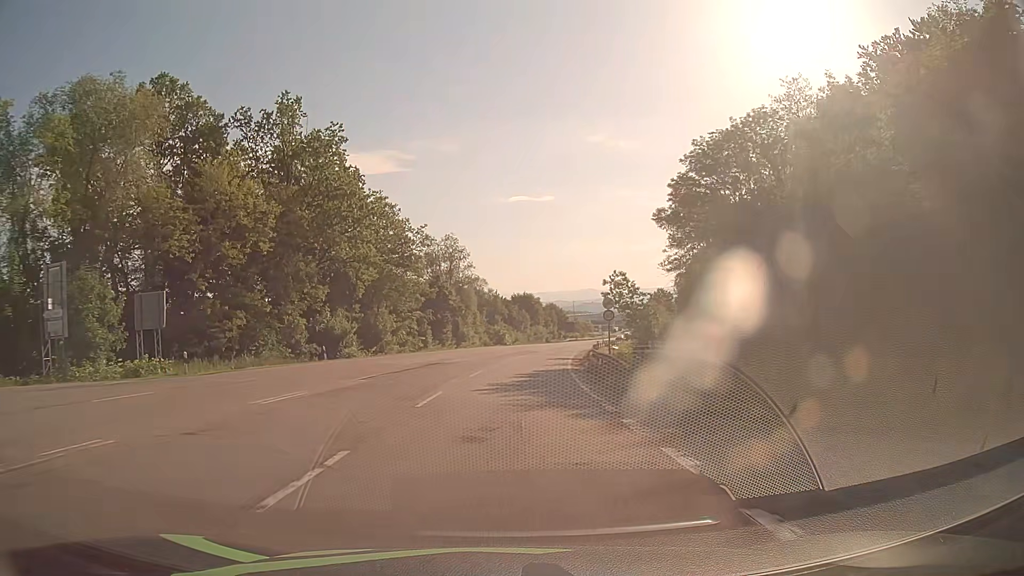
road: secondary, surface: asphalt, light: Day
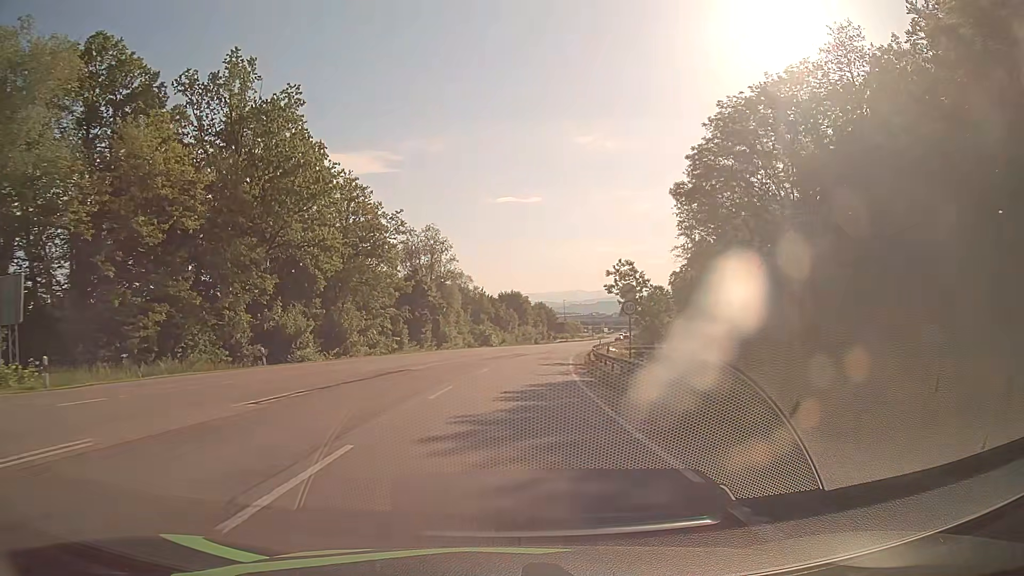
(+0.1, +9.1) m; +1°
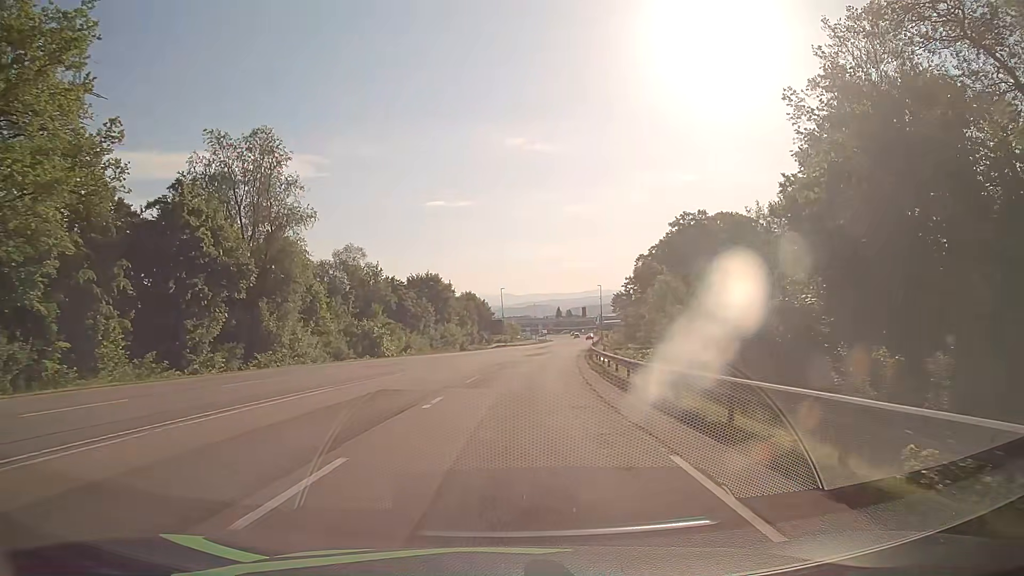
(+2.3, +45.5) m; +6°
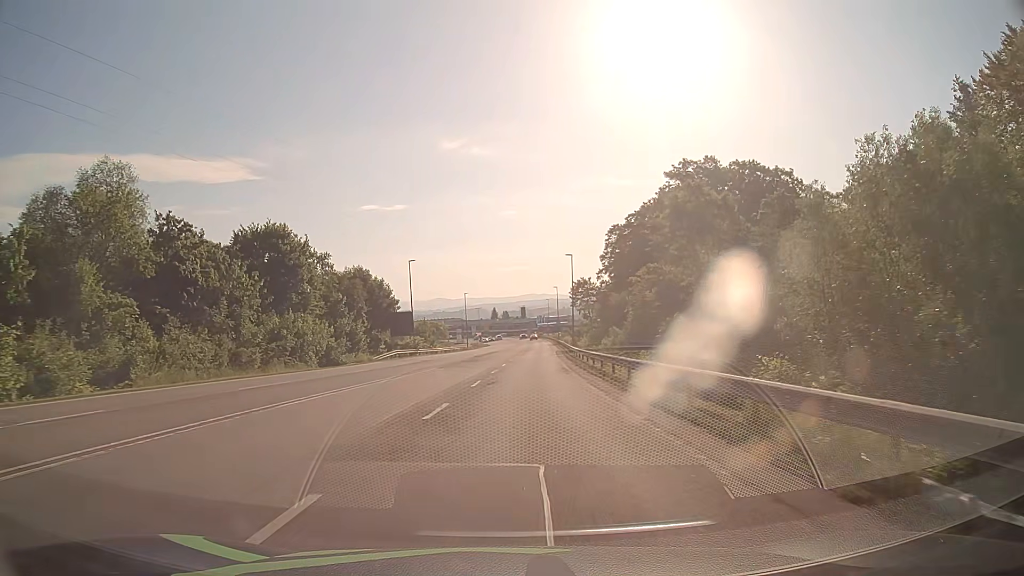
(+2.4, +45.5) m; +6°
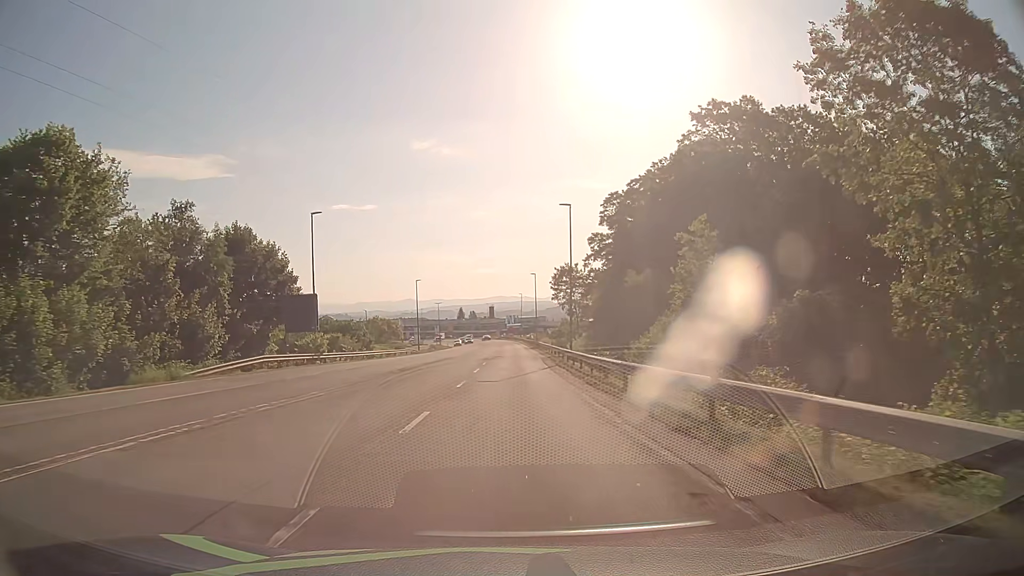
(+0.8, +27.4) m; +3°
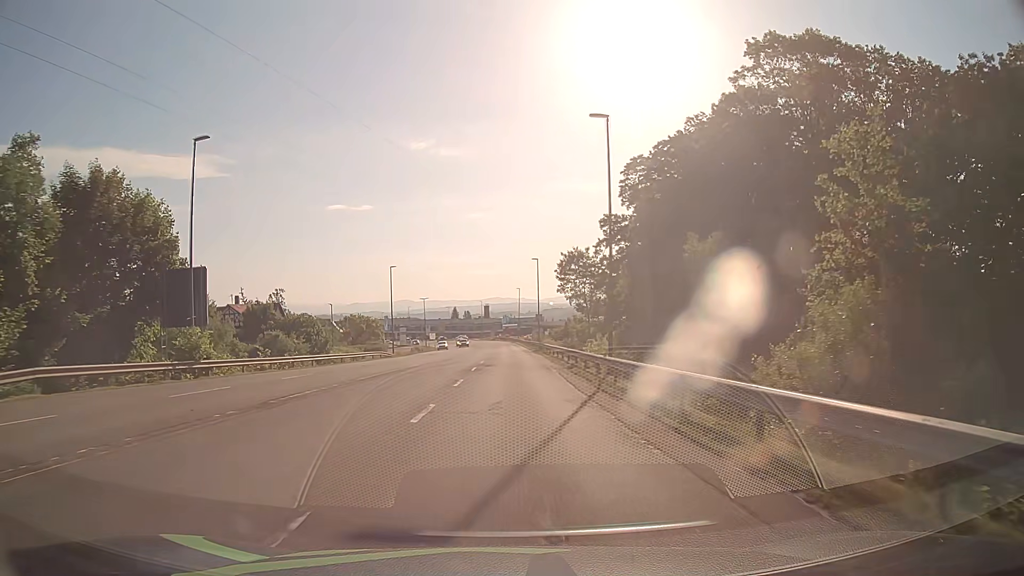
(+0.1, +18.3) m; 0°
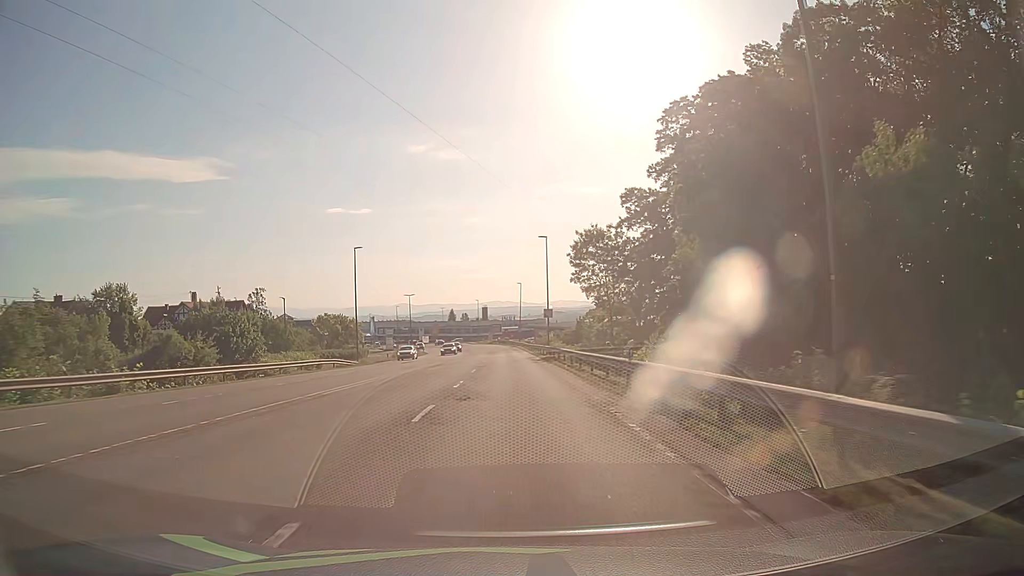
(+0.1, +18.2) m; 0°
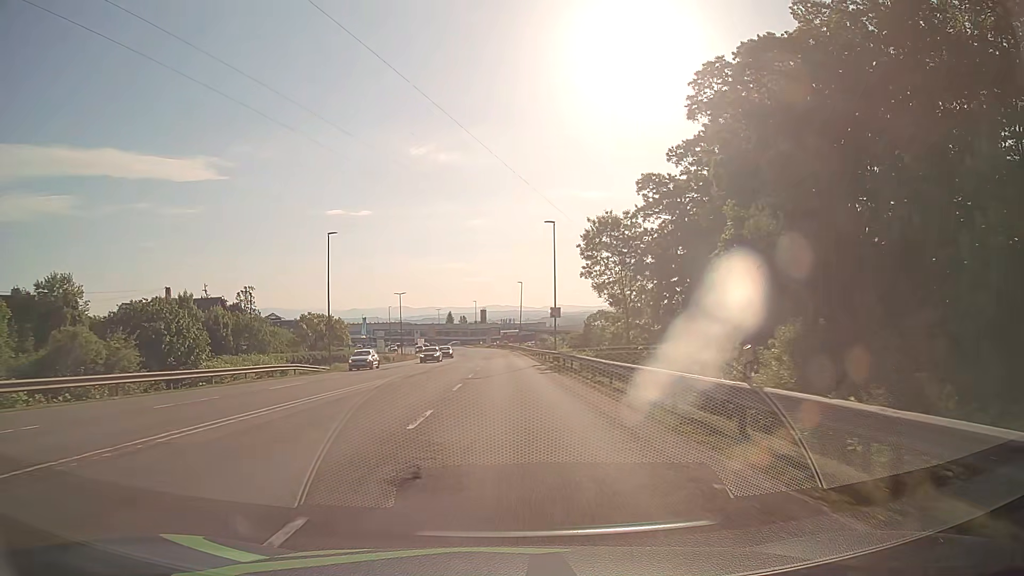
(0.0, +9.1) m; 0°
(0, +10) (0, +20) (0, +30) (0, +40) (0, +50) (0, +60) (0, +70) (-1, +80) (-1, +90) (-1, +100) m
